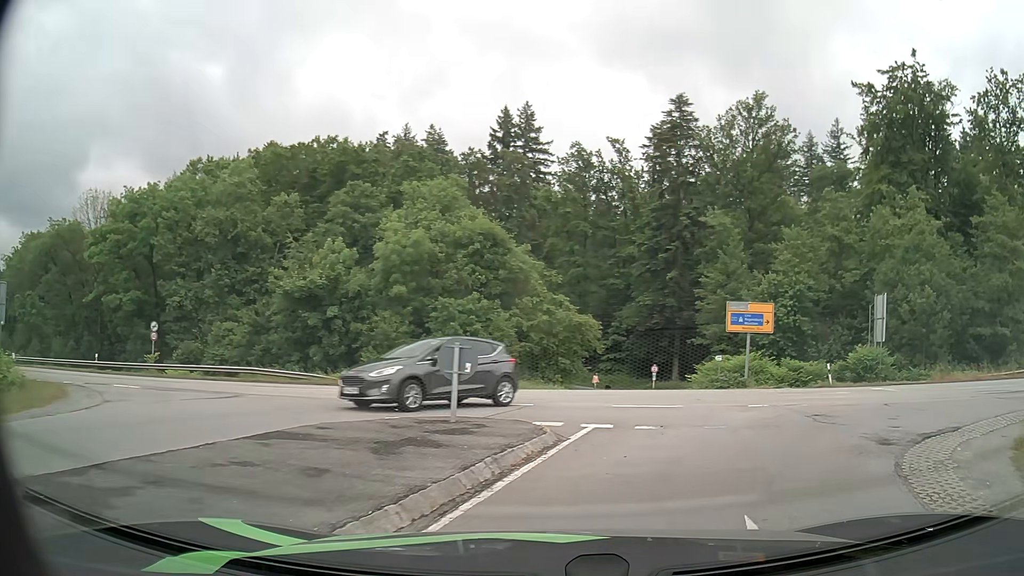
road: residential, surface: asphalt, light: Day
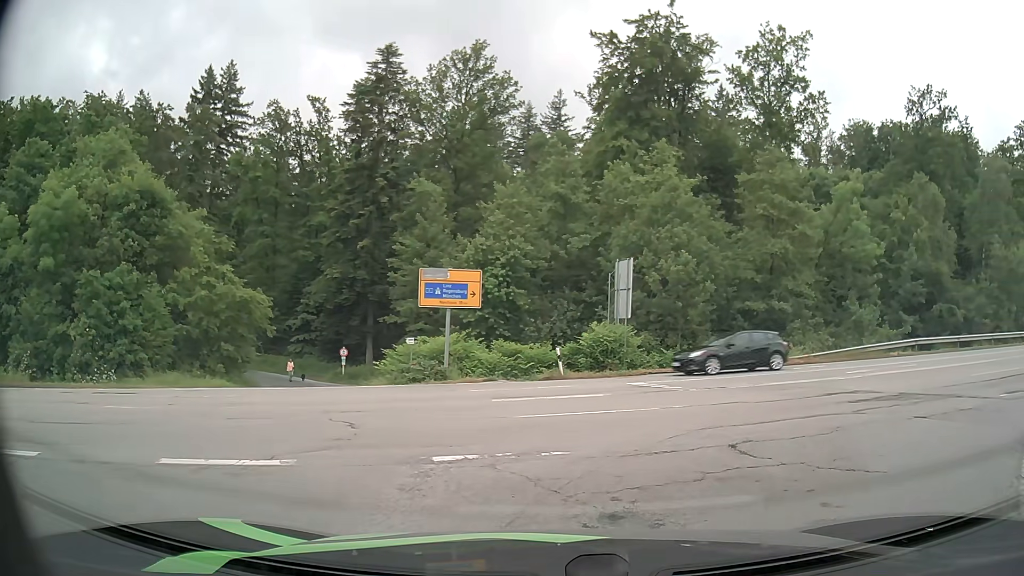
(+1.8, +7.6) m; +25°
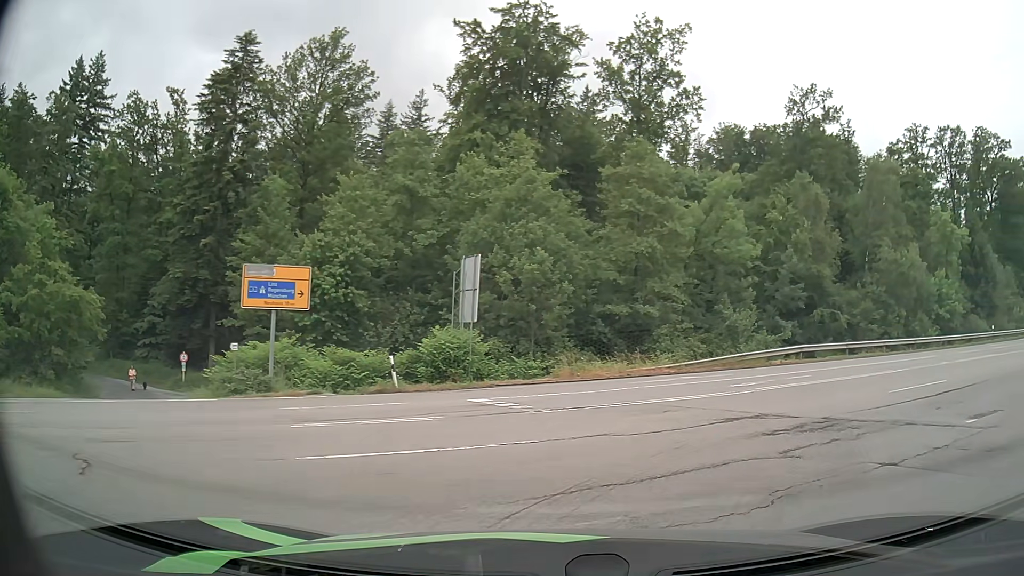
(+0.4, +3.3) m; +12°
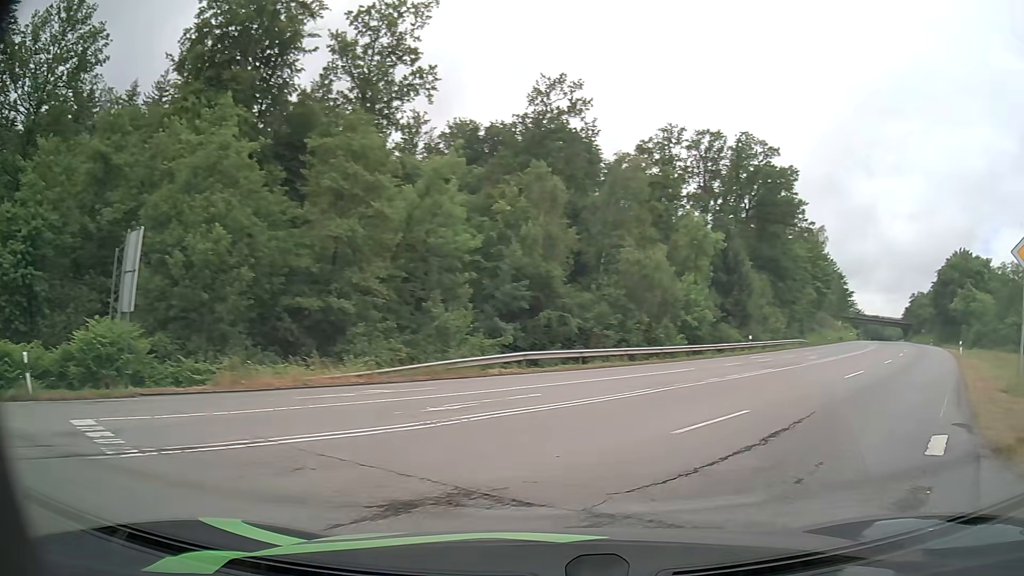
(+1.1, +5.4) m; +24°
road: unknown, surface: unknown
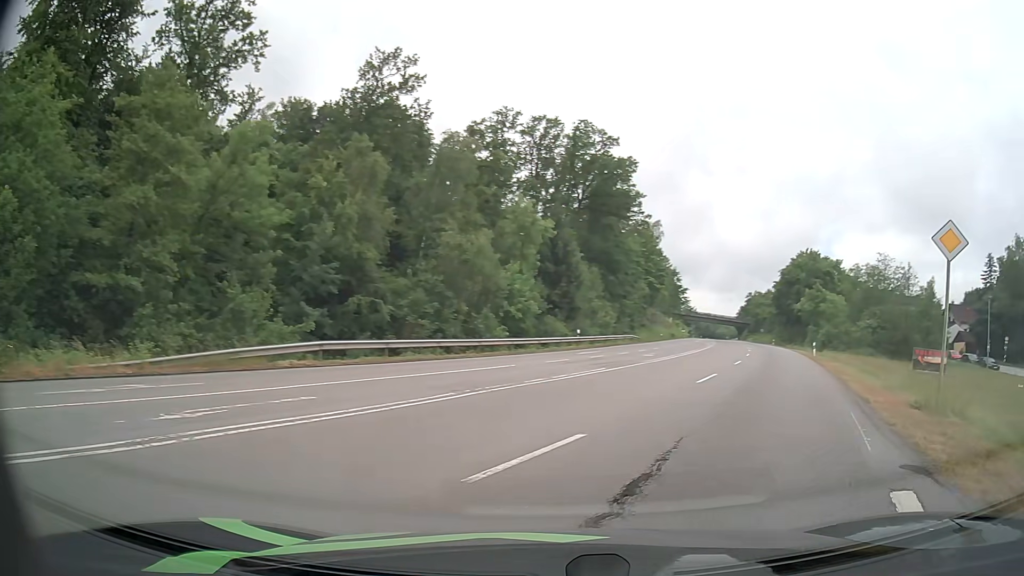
(+0.5, +3.6) m; +14°
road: secondary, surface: asphalt
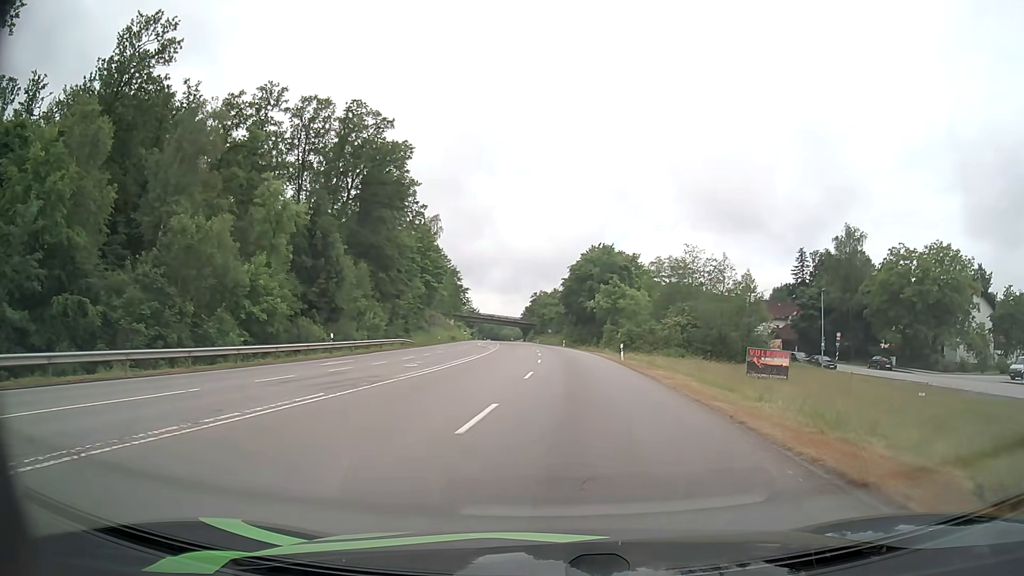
(+1.9, +8.7) m; +19°
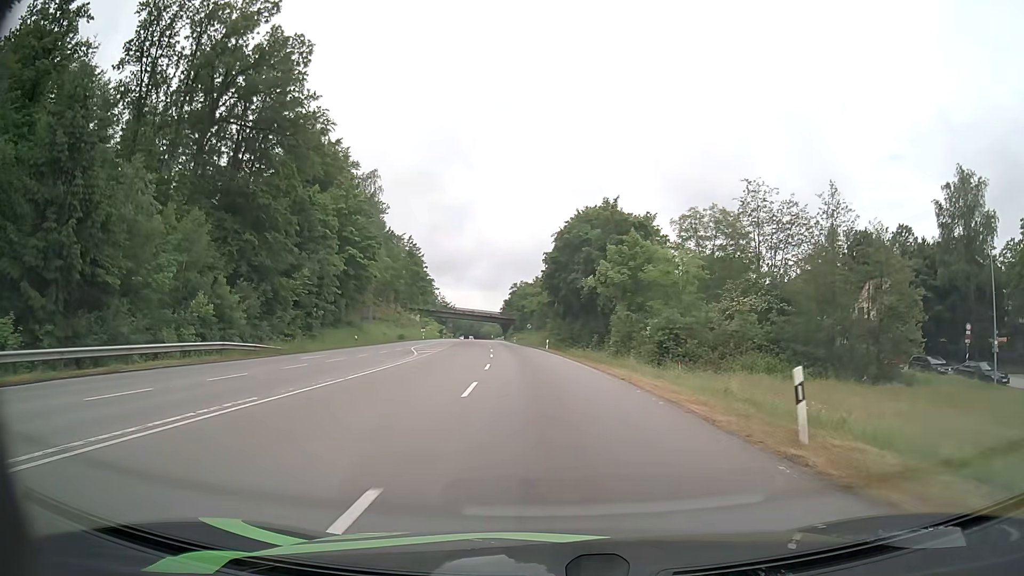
(+1.1, +31.8) m; +2°
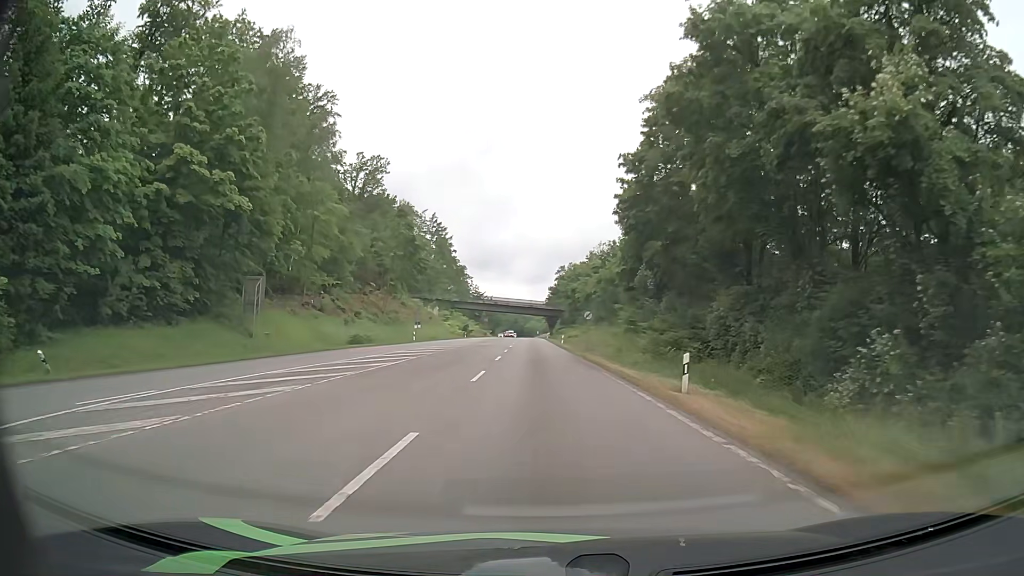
(-1.8, +43.4) m; -4°
(0, +10) (0, +20) (0, +30) (-1, +40) (-1, +50) (-1, +60) (-2, +70) (-2, +80) (-2, +90) (-2, +100) m
